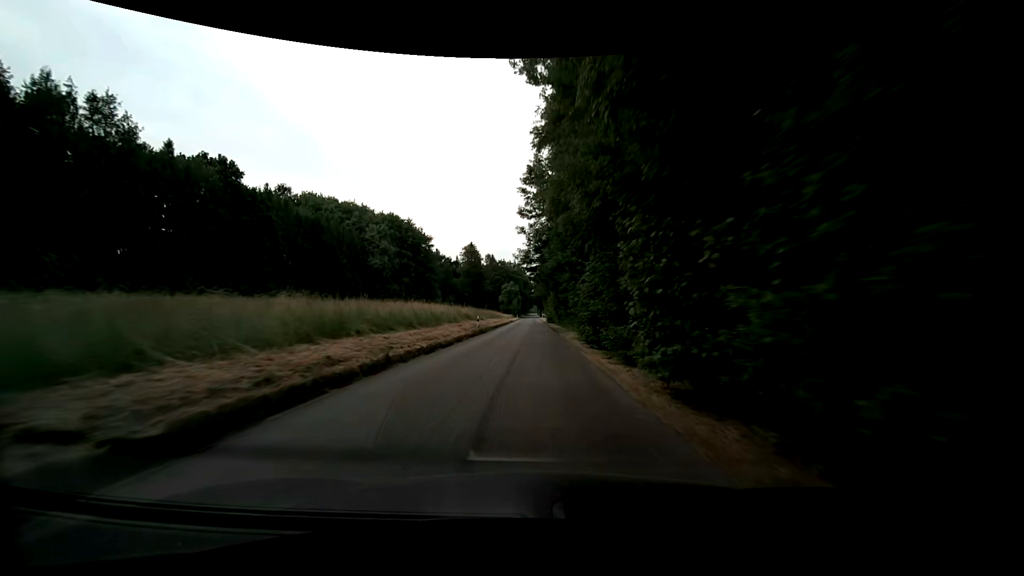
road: unclassified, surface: asphalt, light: Day
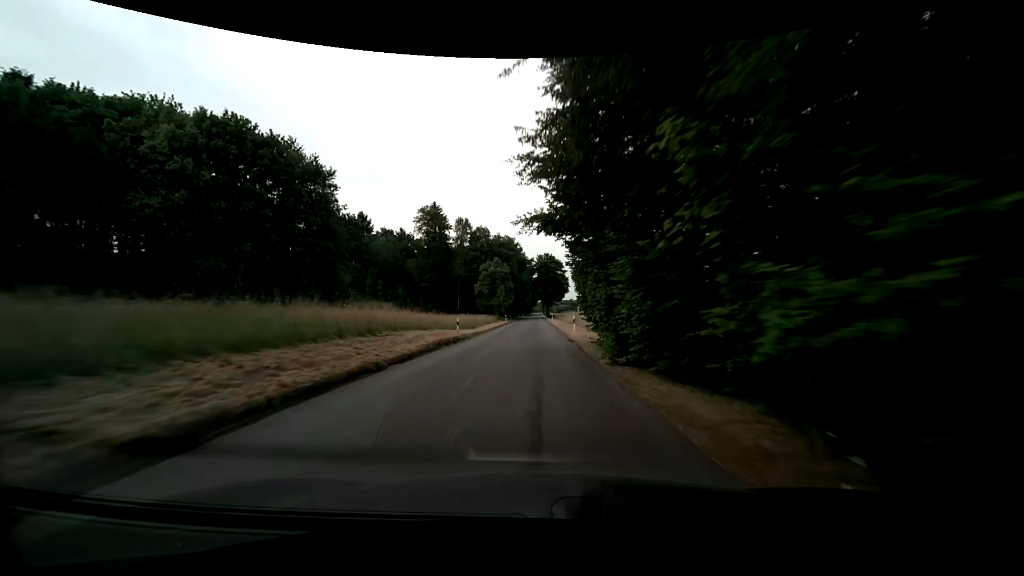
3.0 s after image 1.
(0.0, +65.8) m; 0°
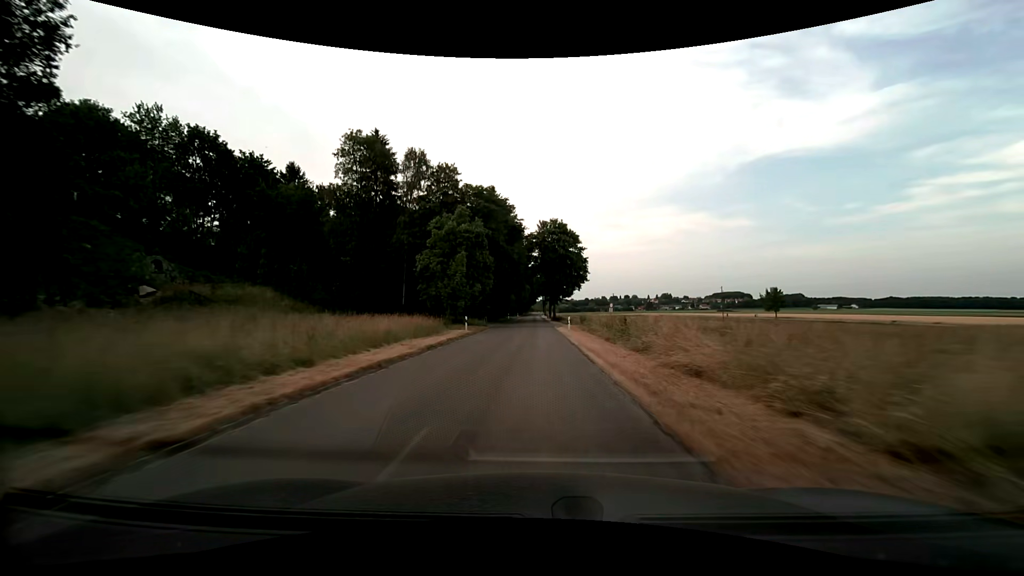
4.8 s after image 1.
(+0.2, +42.1) m; 0°
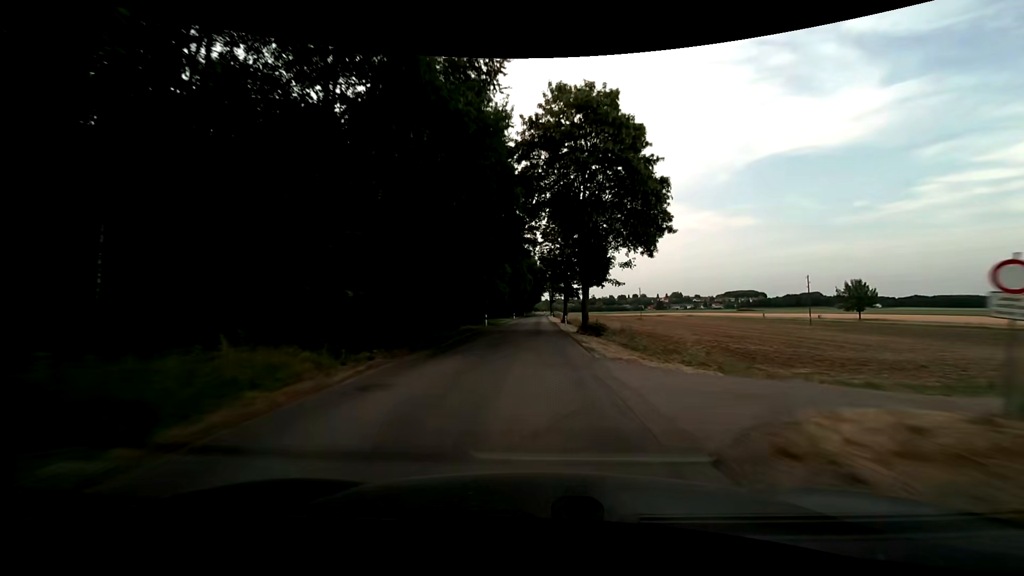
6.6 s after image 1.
(0.0, +42.9) m; 0°
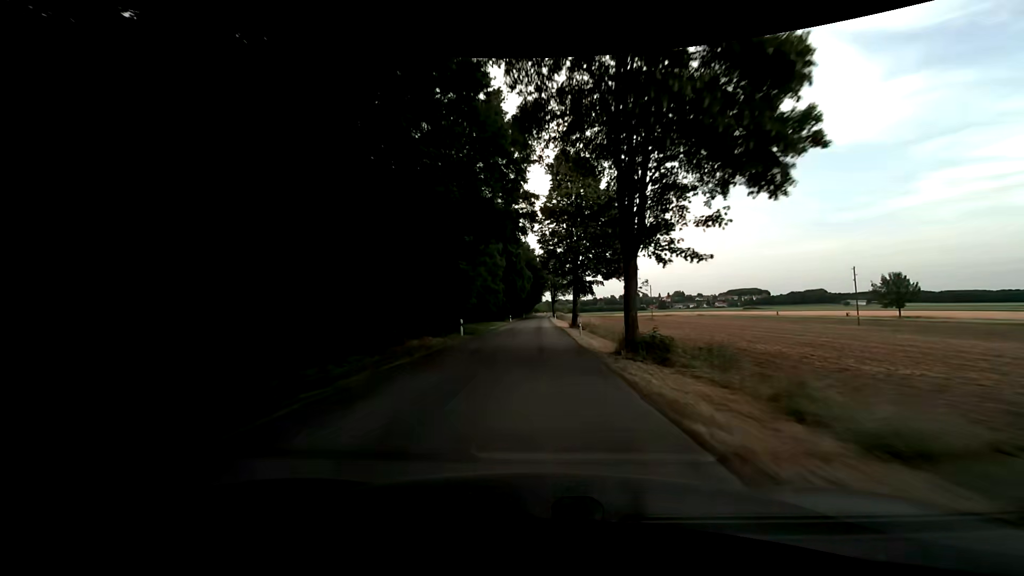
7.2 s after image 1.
(-0.1, +14.5) m; 0°
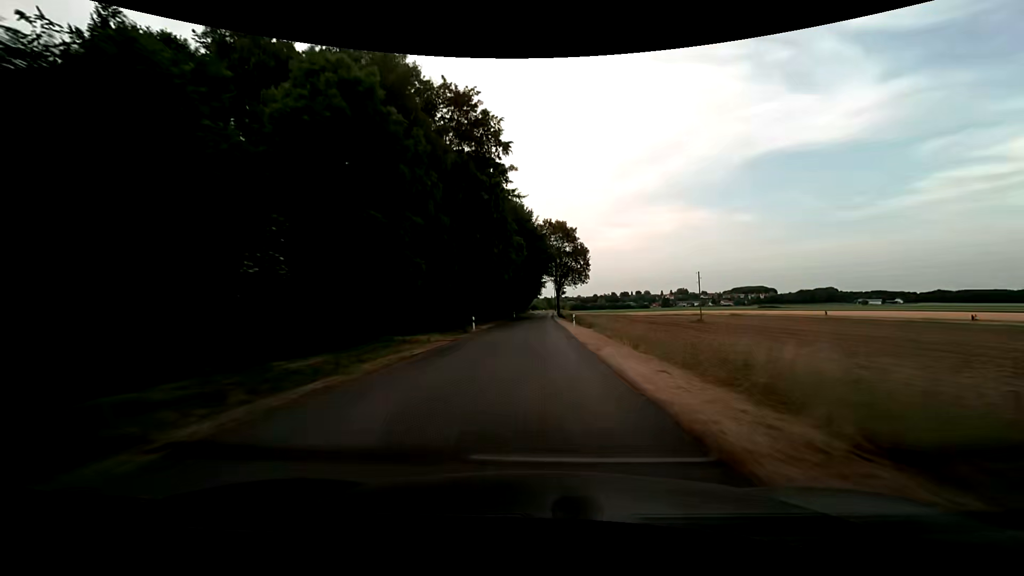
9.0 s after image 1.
(-0.2, +43.9) m; 0°
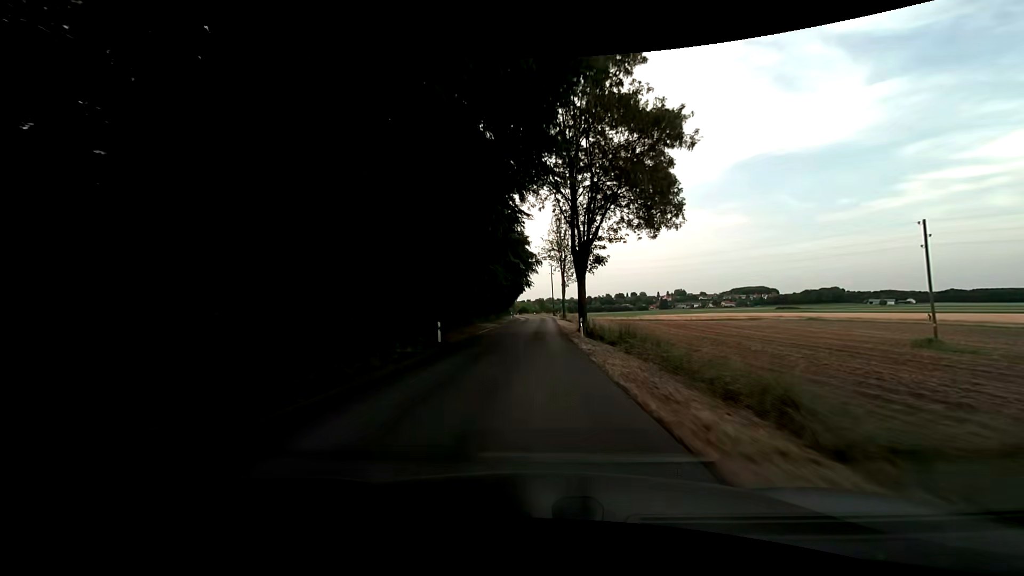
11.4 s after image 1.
(+0.9, +59.4) m; +2°
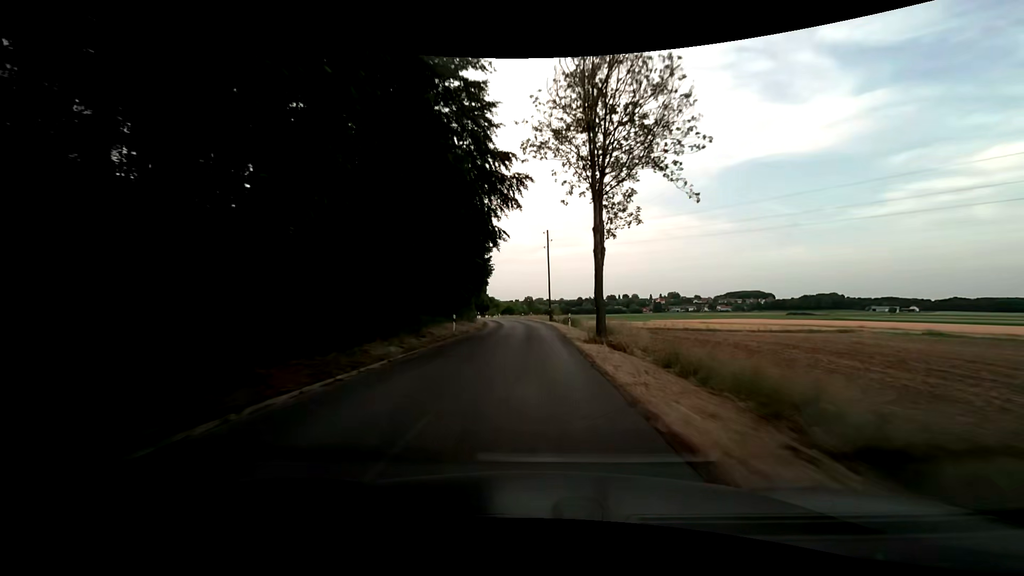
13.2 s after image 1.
(0.0, +44.5) m; +1°
(0, +10) (0, +20) (0, +30) (0, +40) (-1, +50) (-2, +60) (-3, +70) (-5, +80) (-7, +89) (-9, +99) m
